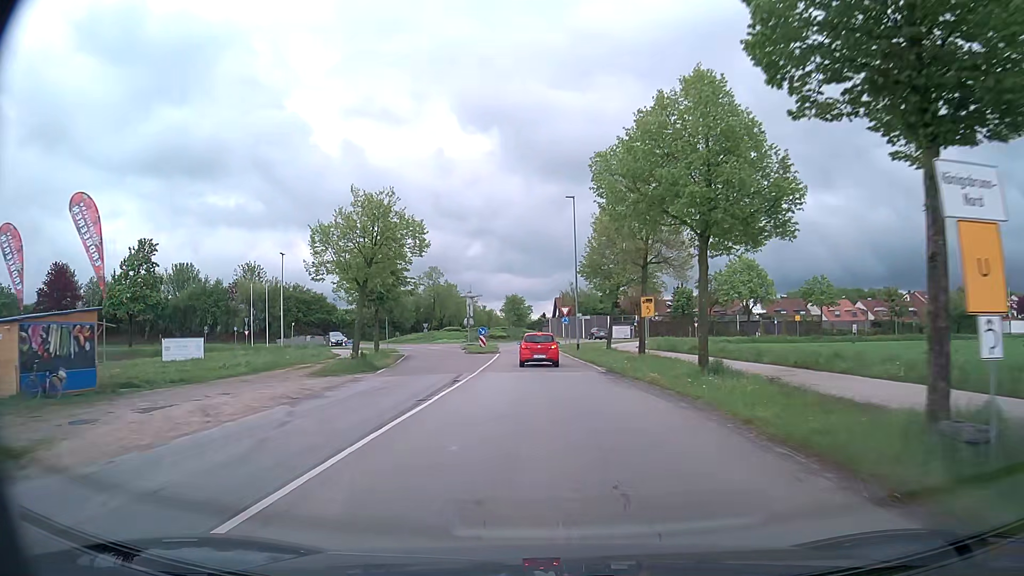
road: tertiary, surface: asphalt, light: Day
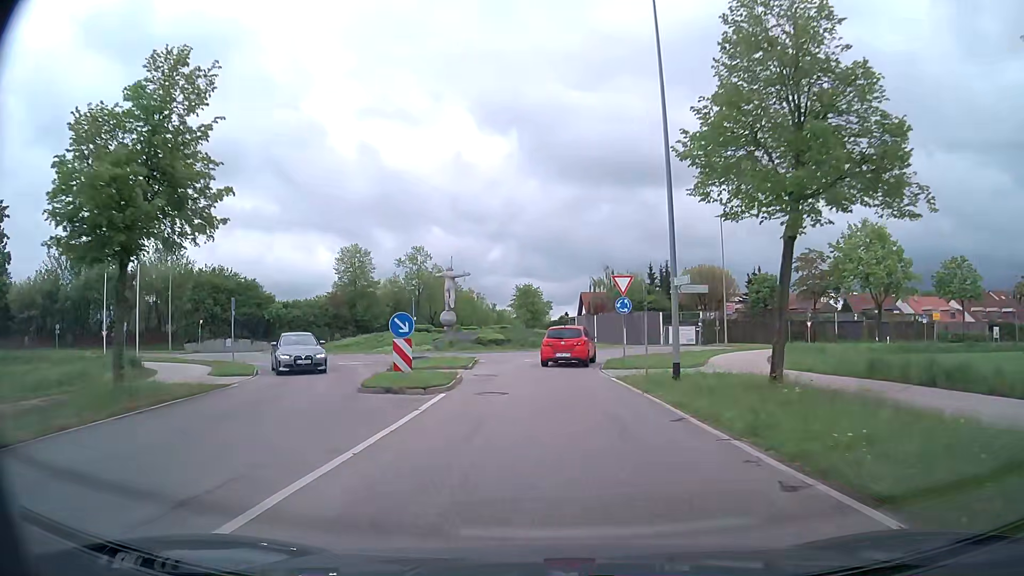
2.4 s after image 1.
(-0.5, +29.8) m; -2°
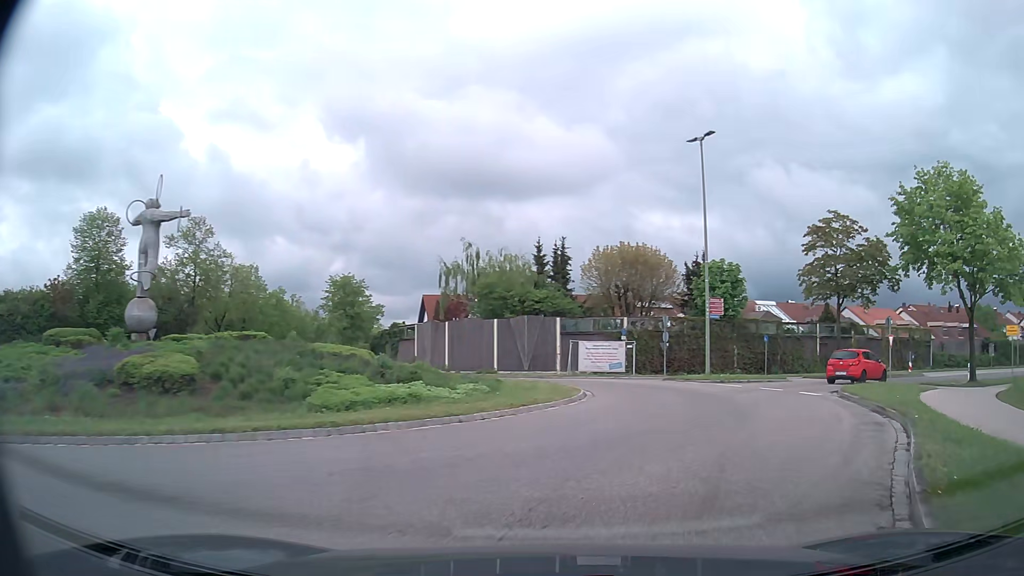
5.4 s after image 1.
(+0.7, +27.3) m; +12°
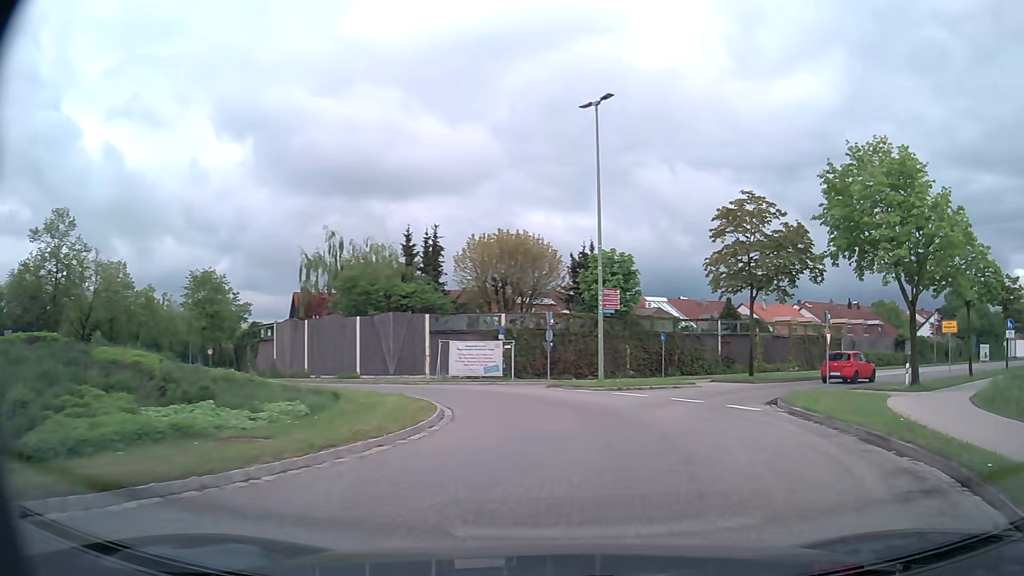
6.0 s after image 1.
(+0.5, +4.8) m; +11°
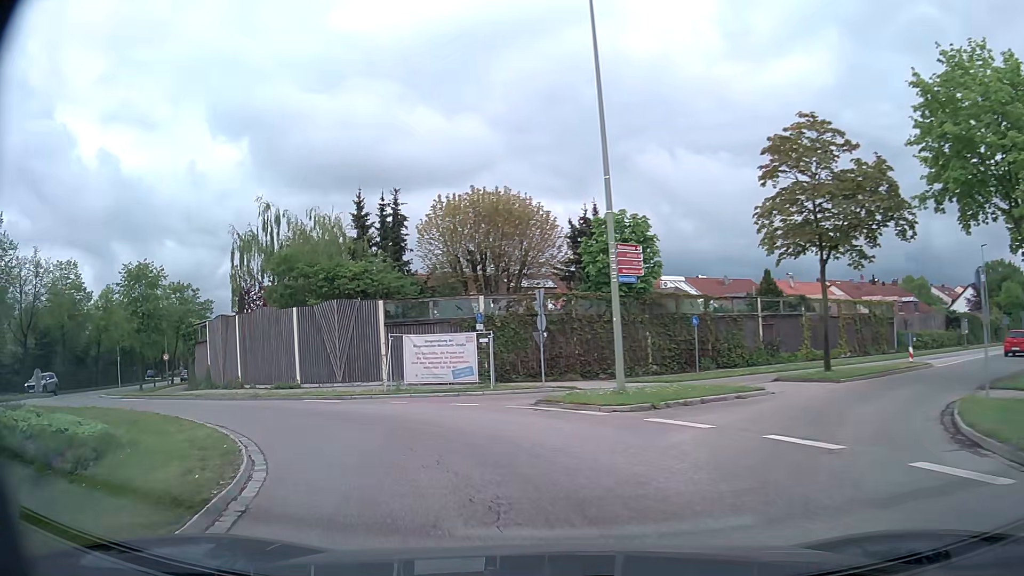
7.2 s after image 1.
(+0.7, +9.2) m; +2°
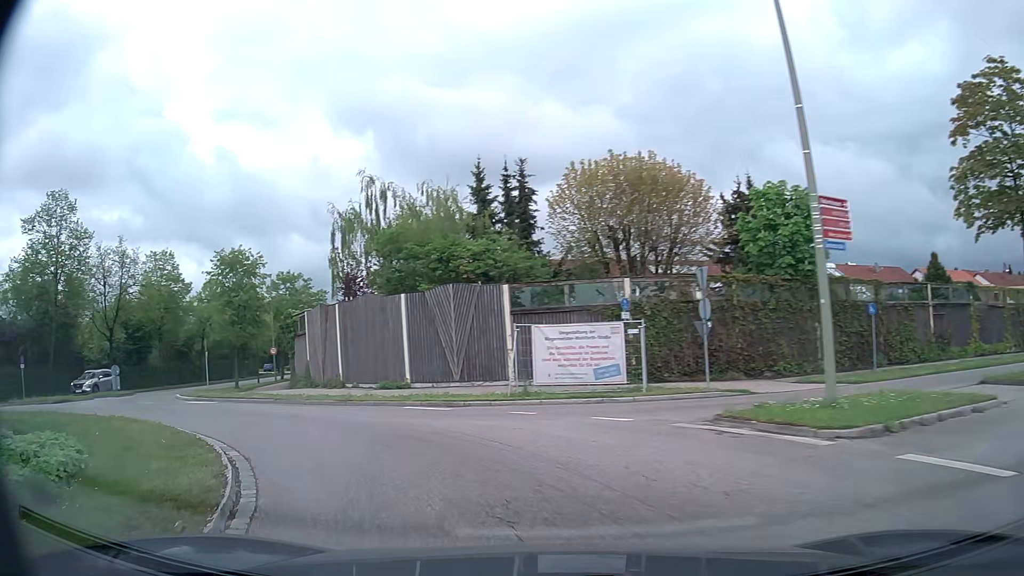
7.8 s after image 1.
(-0.4, +4.5) m; -11°
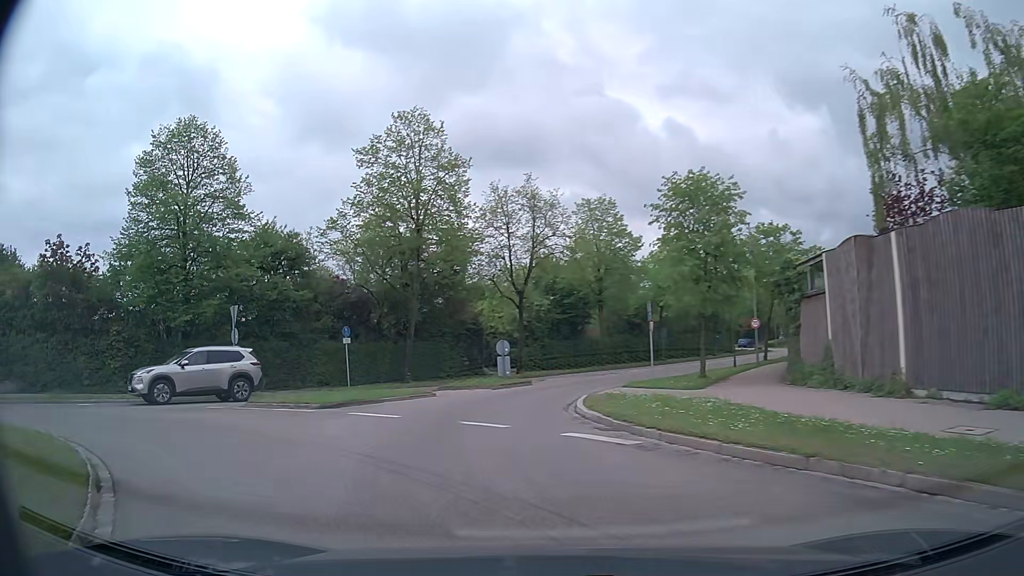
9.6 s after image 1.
(-5.0, +12.8) m; -41°
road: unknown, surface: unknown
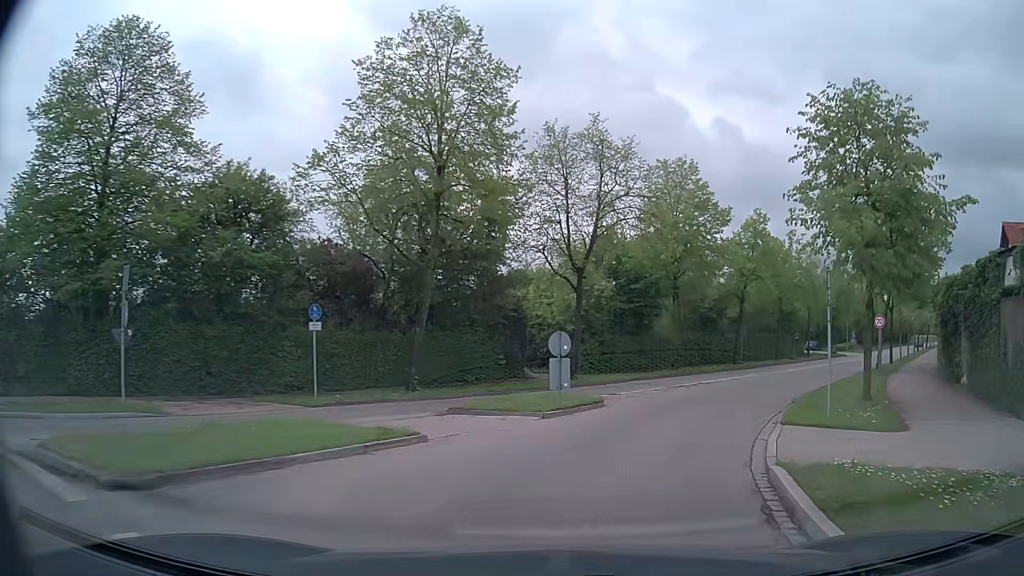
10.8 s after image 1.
(-1.2, +10.3) m; -6°
(+1, +10) (+4, +19) (+9, +28) (+14, +37) (+20, +45) (+26, +53) (+32, +61) (+38, +69) (+44, +77) (+50, +85) m
